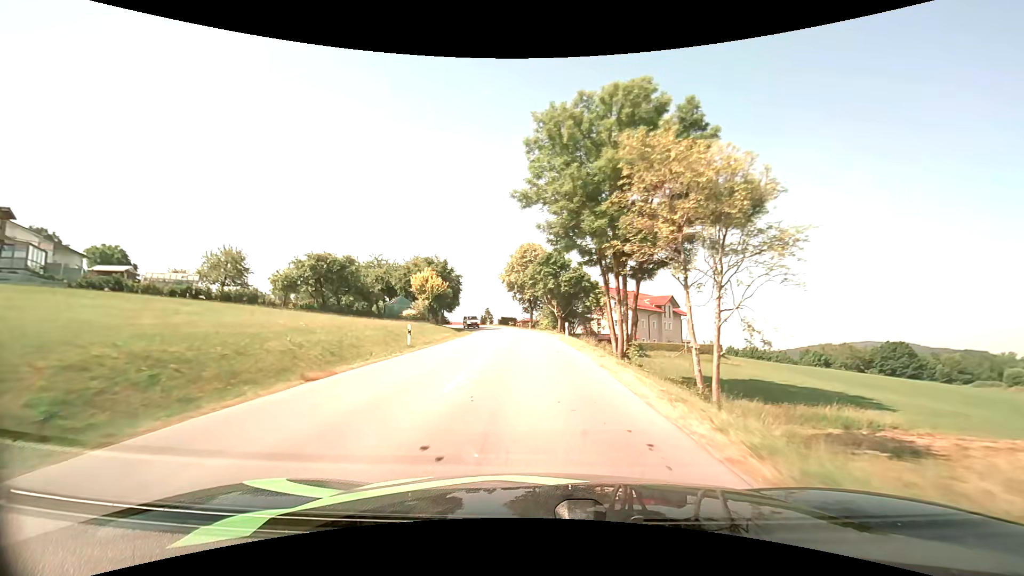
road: tertiary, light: Day
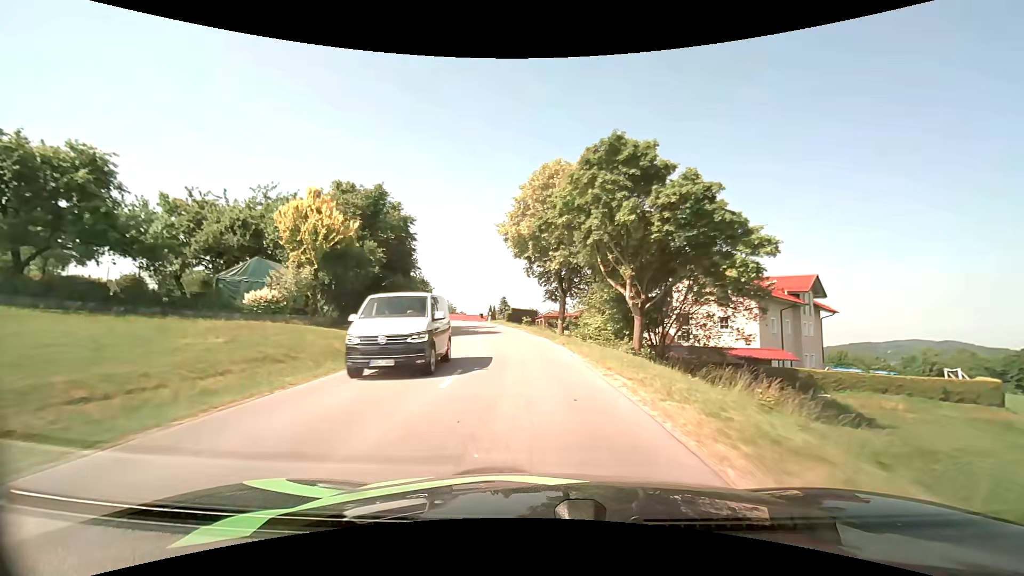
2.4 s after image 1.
(-0.6, +35.9) m; -3°
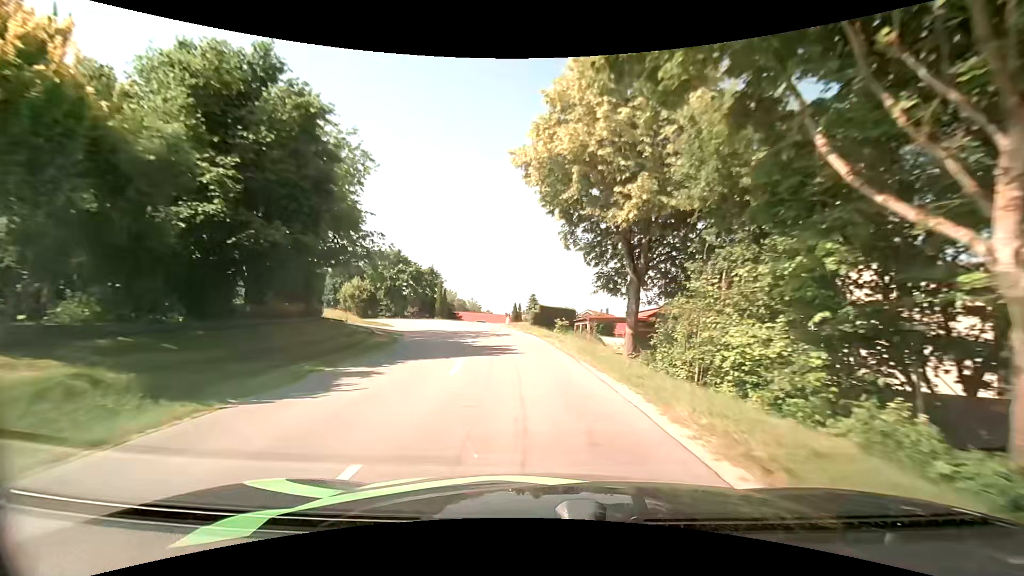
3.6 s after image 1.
(-0.5, +16.7) m; -4°
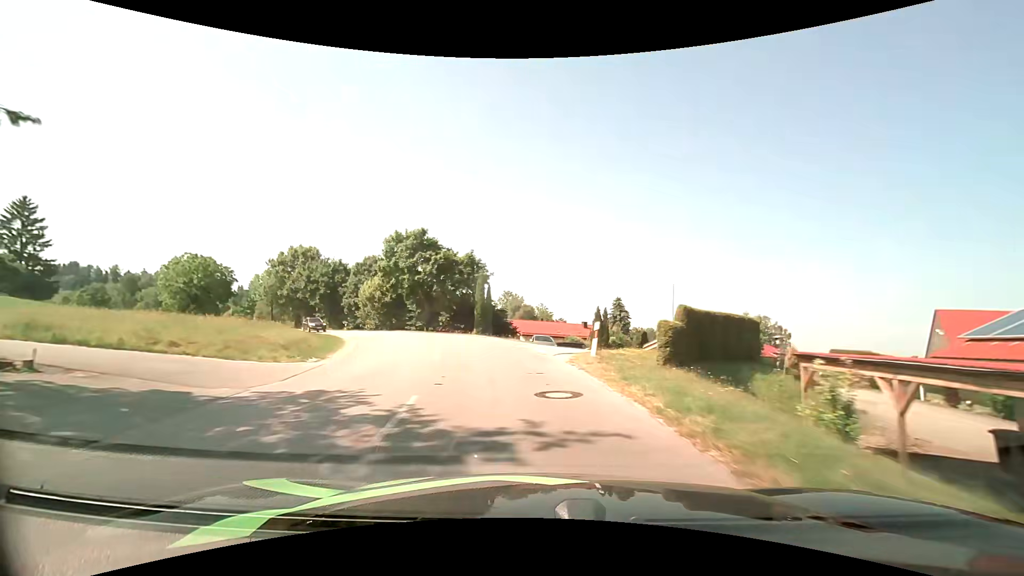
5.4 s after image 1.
(-1.5, +23.5) m; -8°
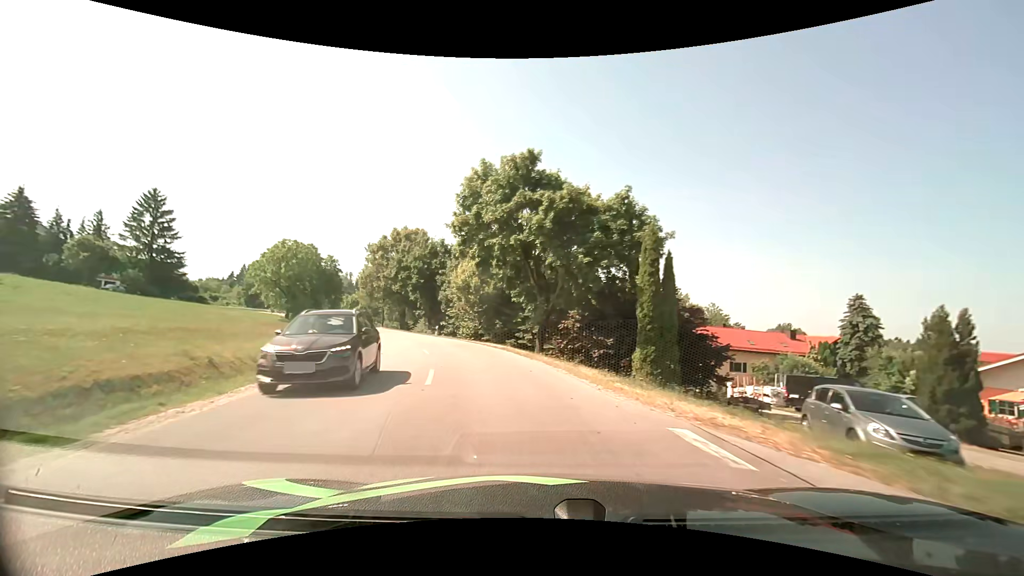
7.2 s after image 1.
(-3.1, +22.5) m; -17°
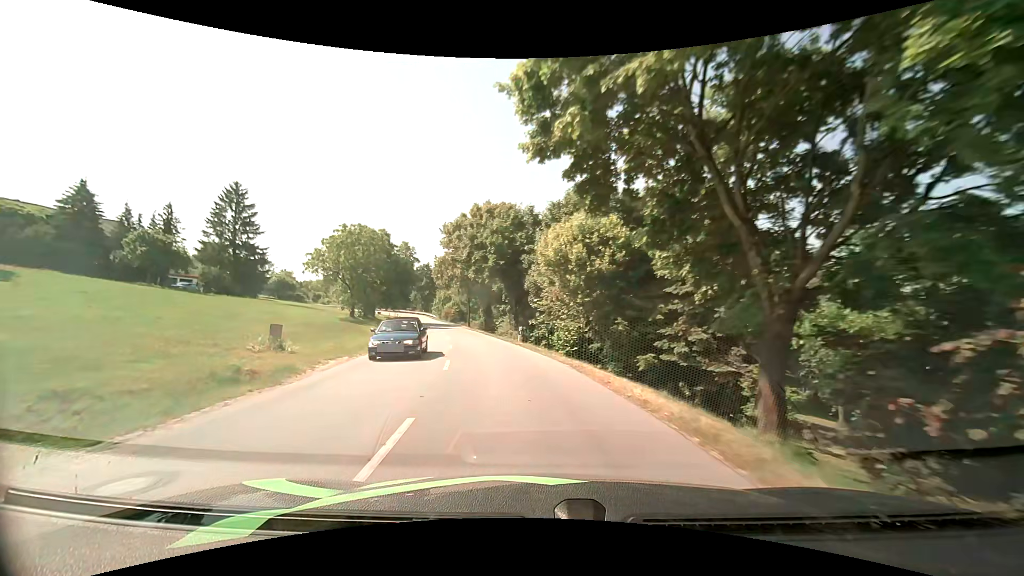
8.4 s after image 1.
(-1.6, +15.6) m; -12°
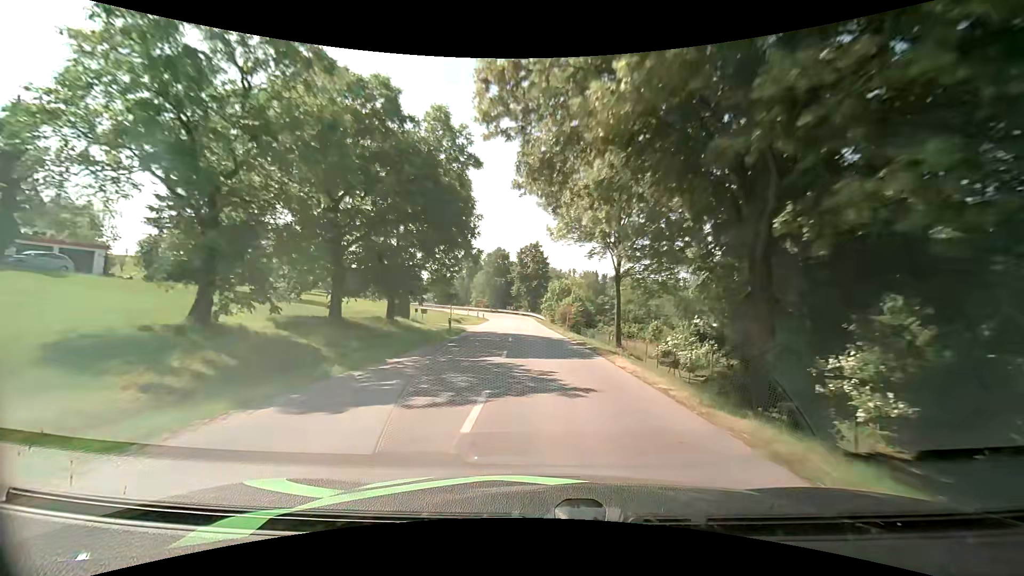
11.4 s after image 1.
(-7.4, +43.3) m; -14°
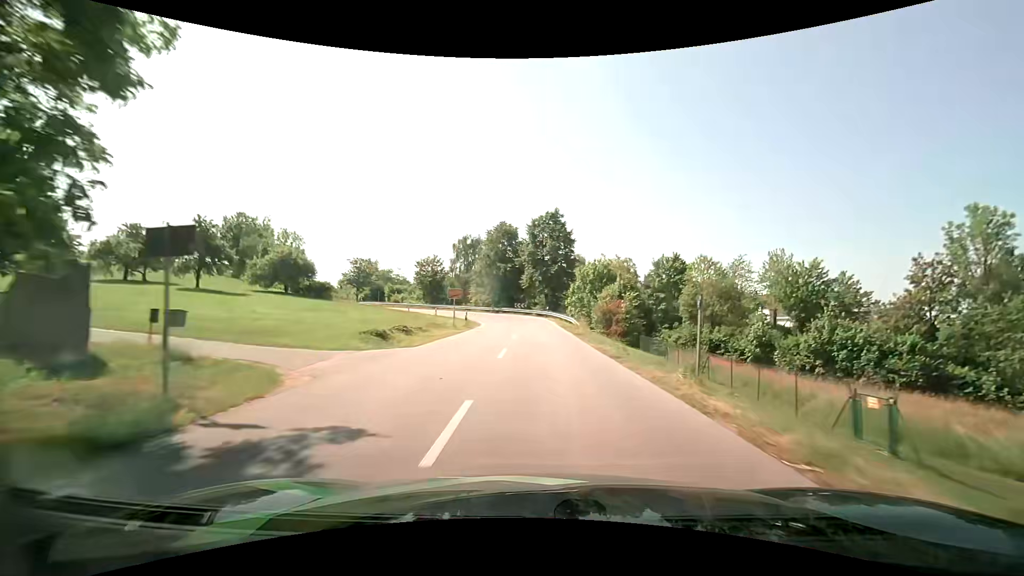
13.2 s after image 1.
(-0.7, +28.6) m; -3°
(0, +10) (0, +20) (0, +30) (0, +40) (-1, +50) (-4, +59) (-10, +68) (-16, +75) (-24, +82) (-31, +89) m
